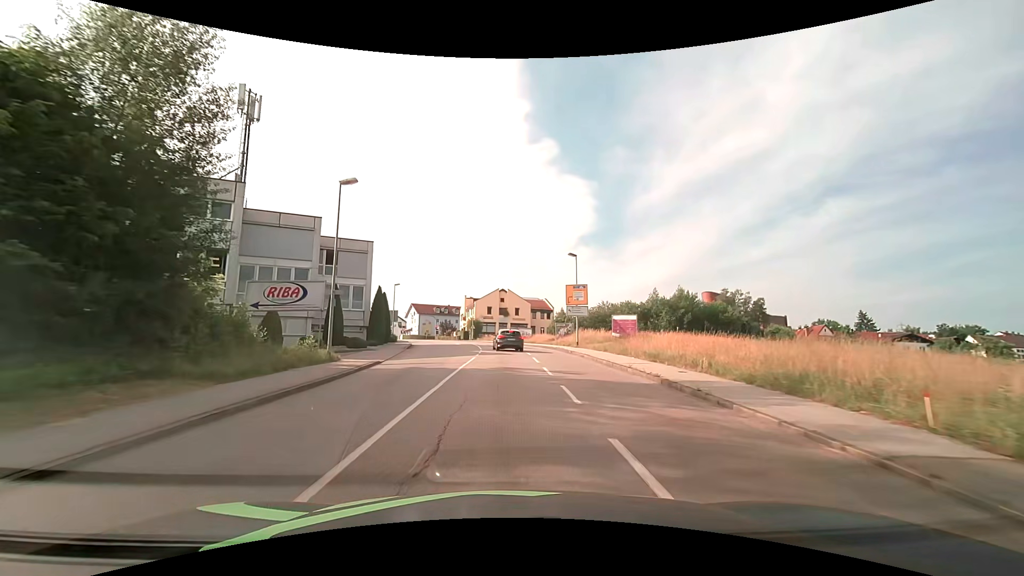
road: tertiary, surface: asphalt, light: Day
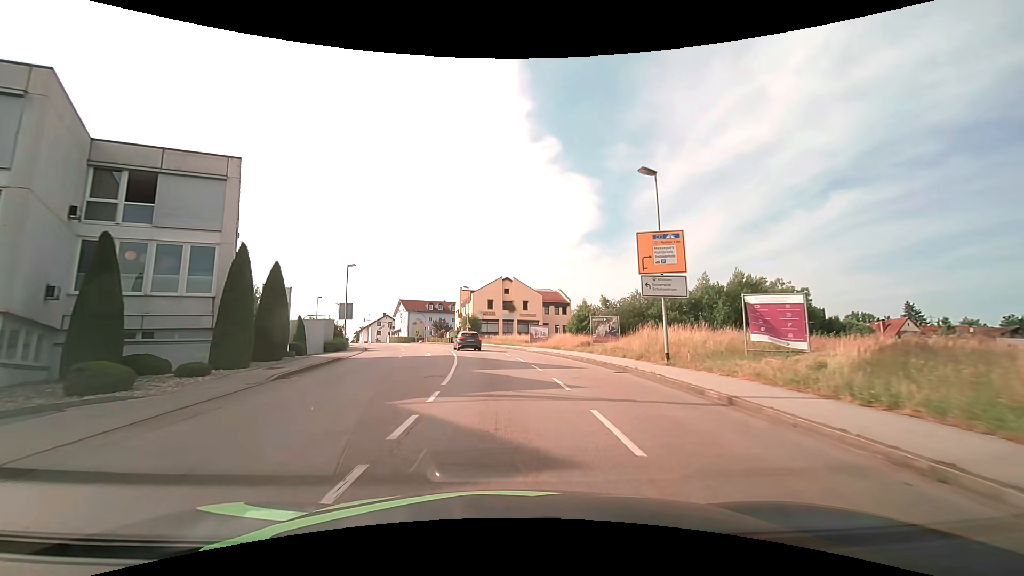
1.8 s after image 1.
(0.0, +23.0) m; 0°
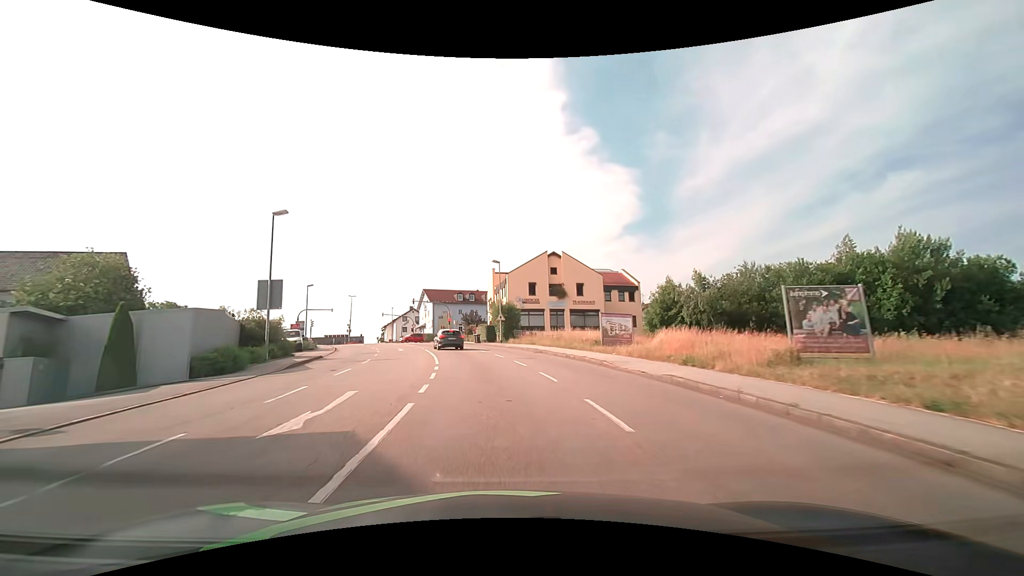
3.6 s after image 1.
(-0.8, +22.9) m; -5°
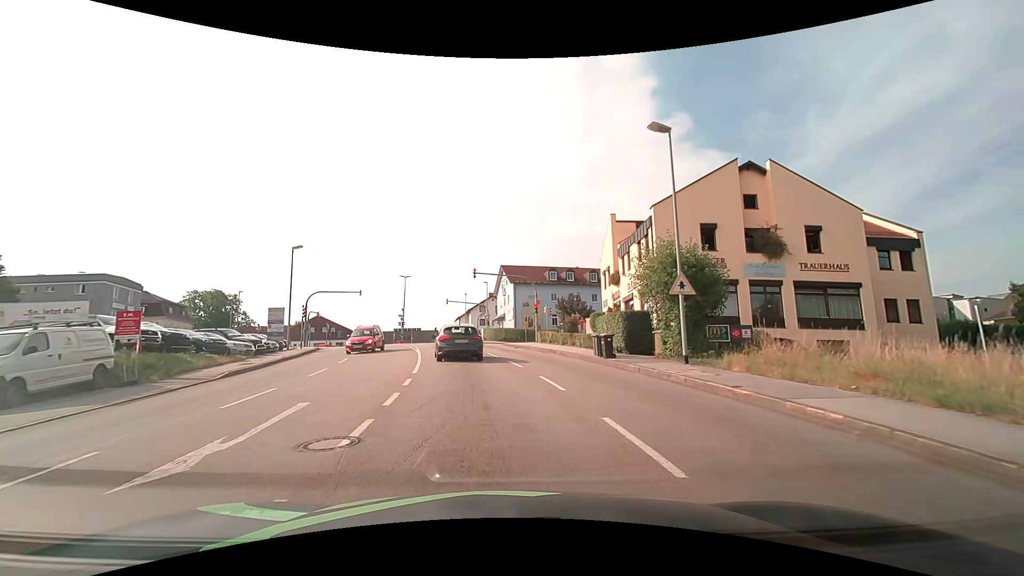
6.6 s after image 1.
(-2.9, +31.4) m; -10°
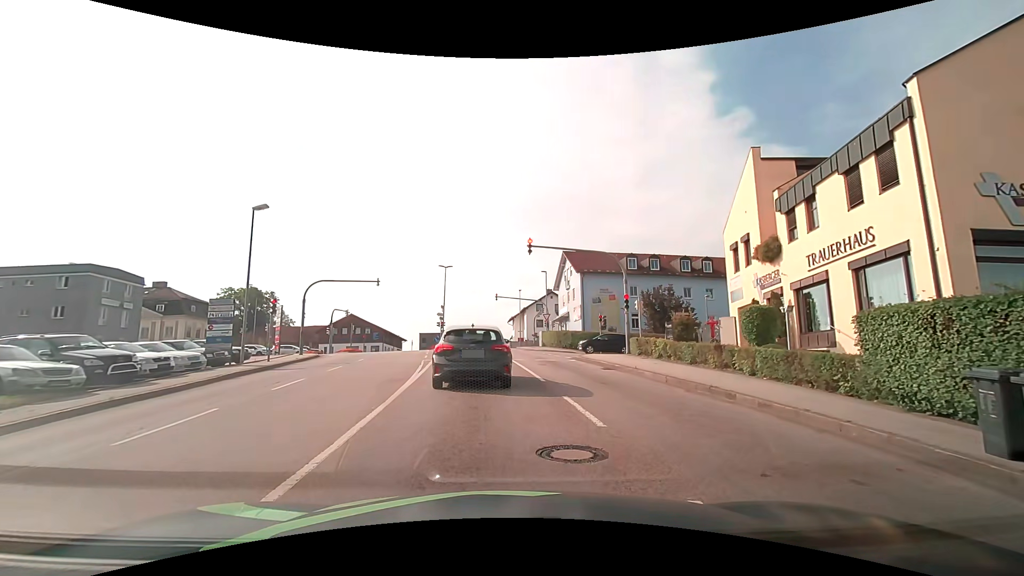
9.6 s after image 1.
(-0.8, +14.7) m; -7°
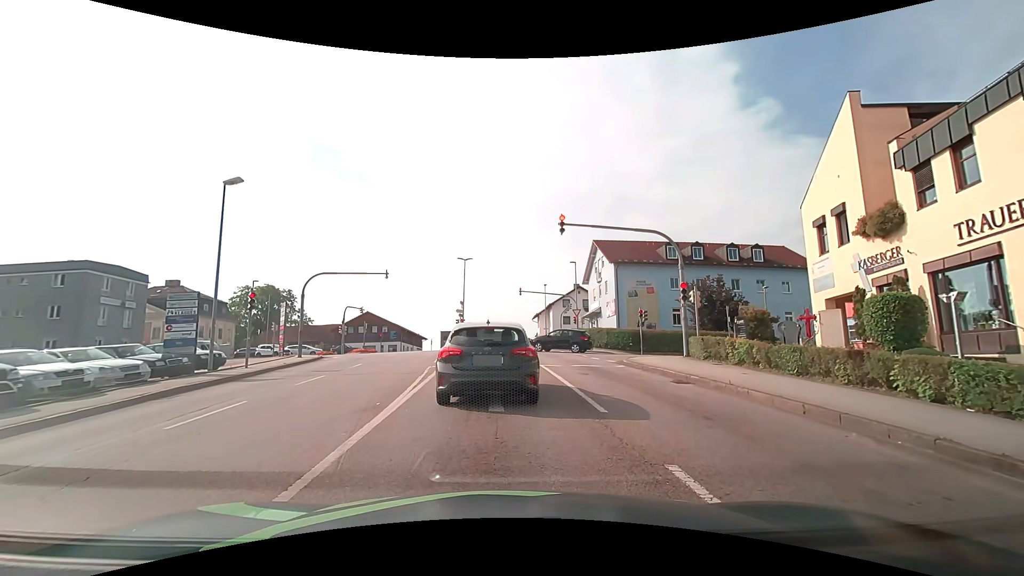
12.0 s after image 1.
(-0.1, +5.0) m; -4°
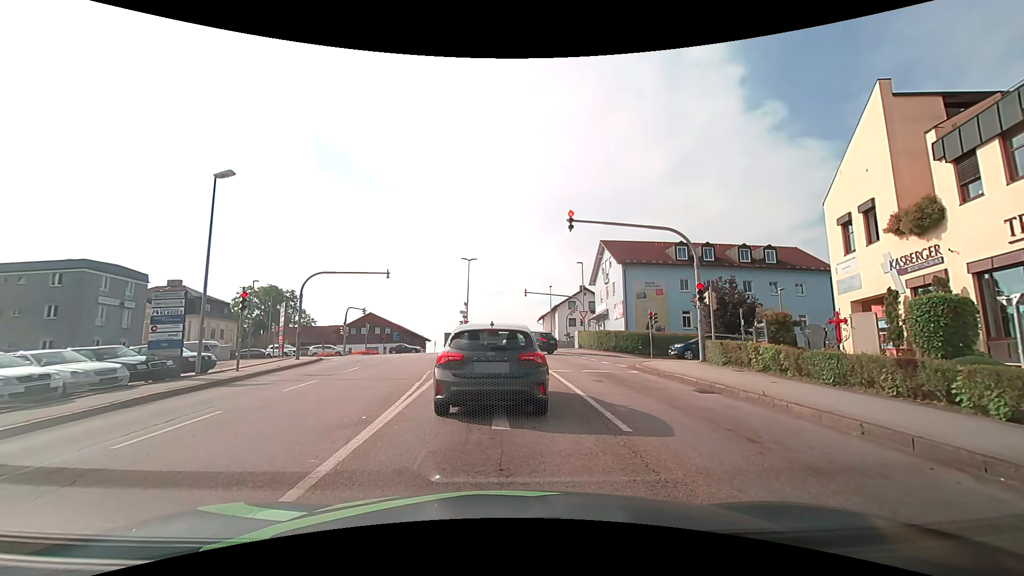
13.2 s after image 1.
(0.0, +1.2) m; 0°
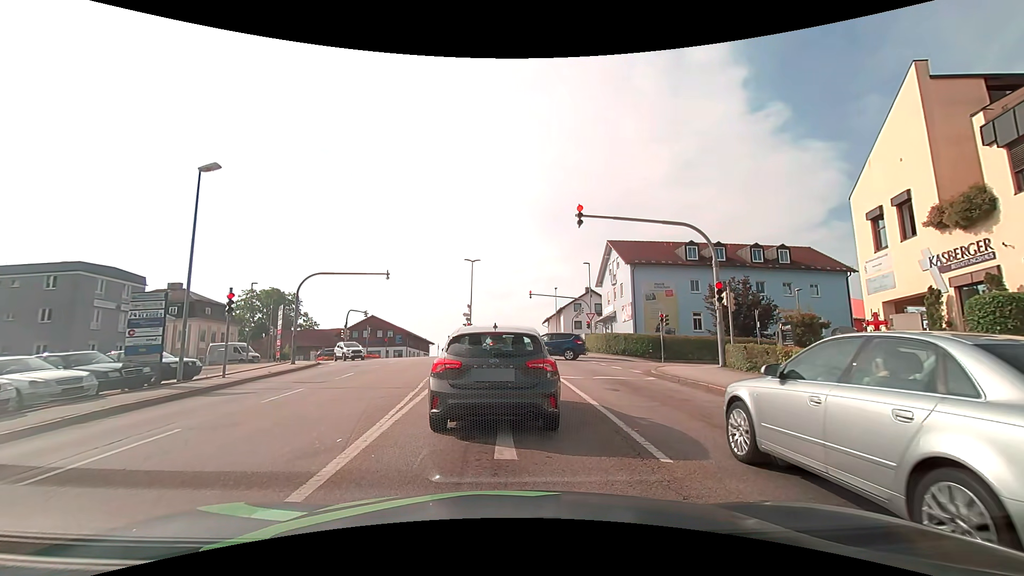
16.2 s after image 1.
(0.0, +1.4) m; 0°
(0, +10) (0, +20) (-1, +30) (-1, +40) (-1, +50) (-2, +60) (-7, +68) (-17, +71) (-27, +72) (-37, +72) m
